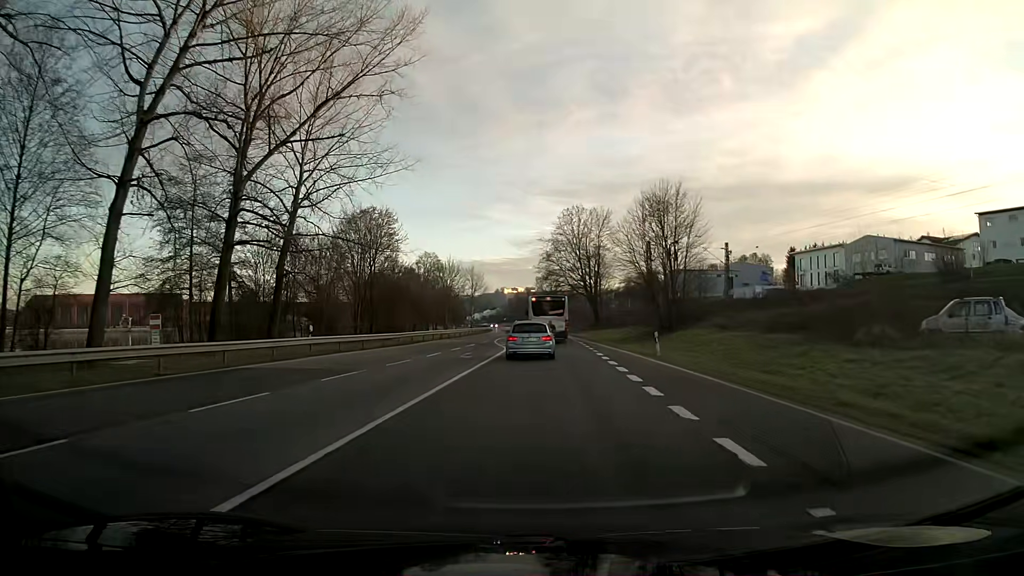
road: primary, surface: asphalt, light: Day
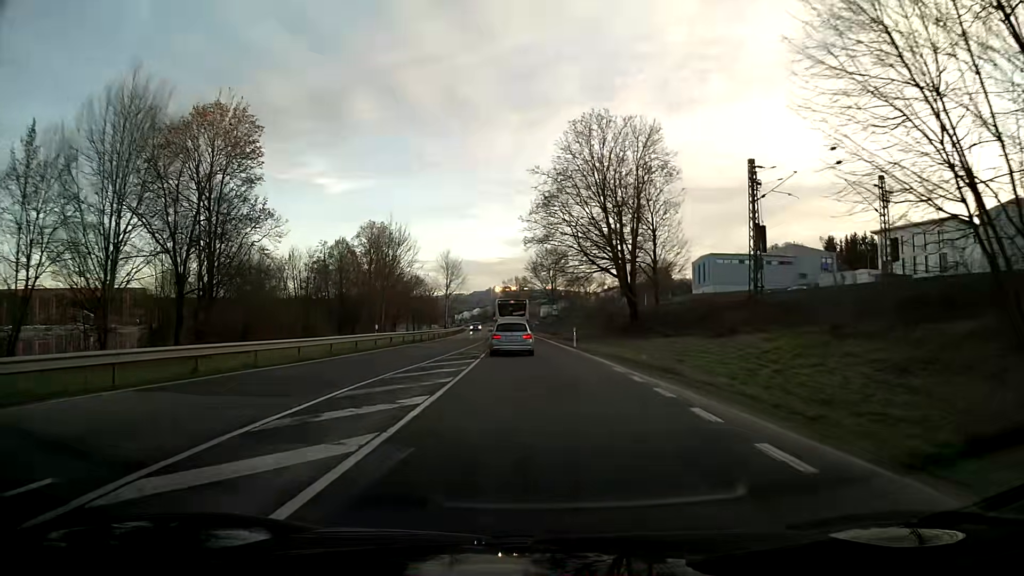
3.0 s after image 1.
(+0.3, +44.0) m; 0°
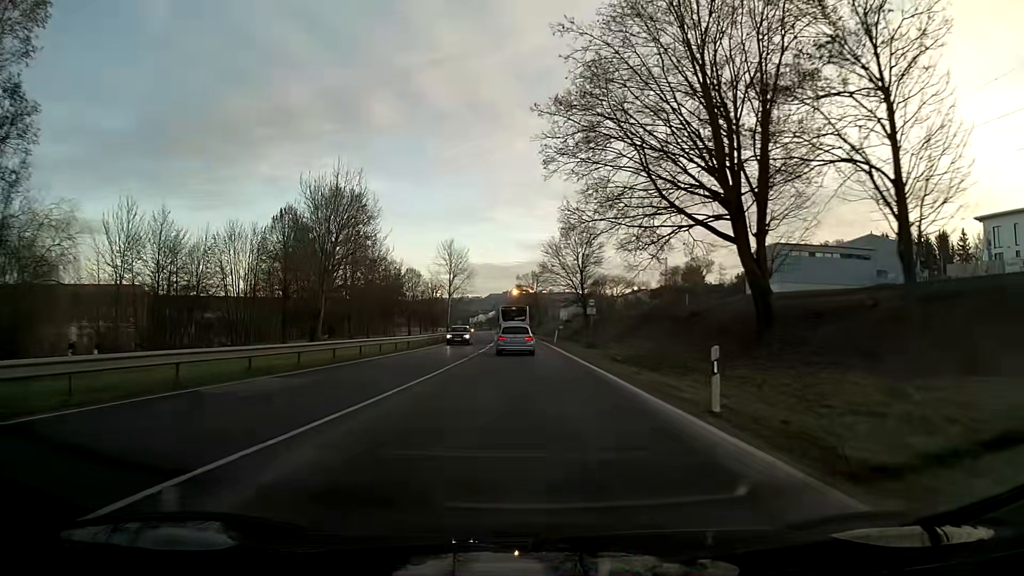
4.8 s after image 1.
(-0.3, +27.5) m; -2°
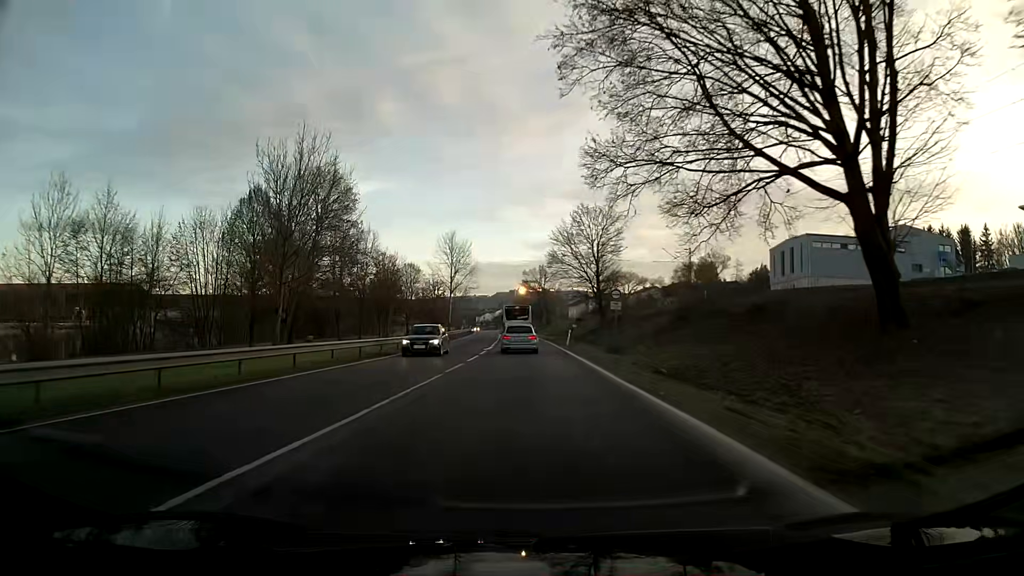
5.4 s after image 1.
(-0.1, +9.6) m; -1°
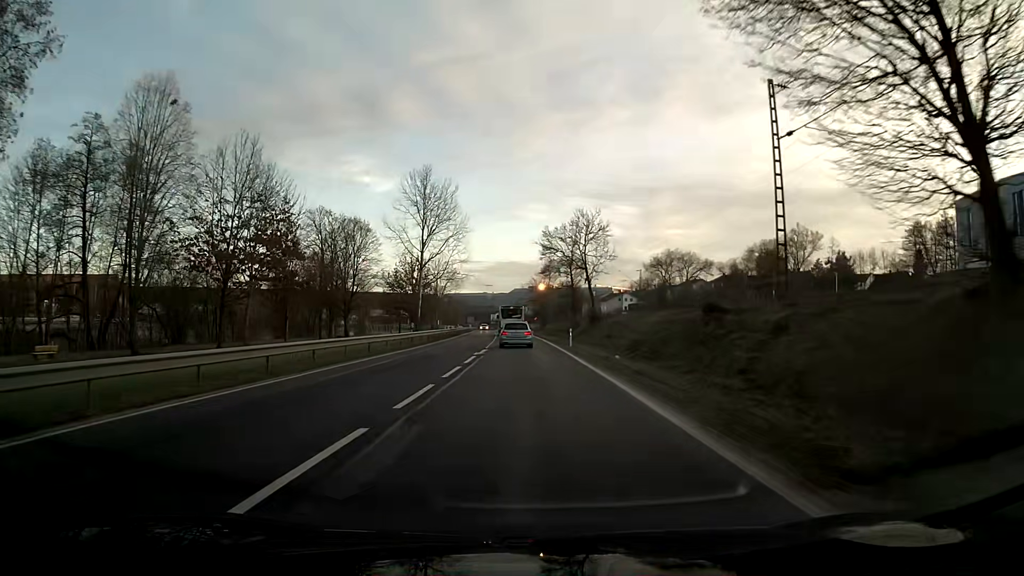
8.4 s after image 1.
(-0.4, +52.5) m; -1°
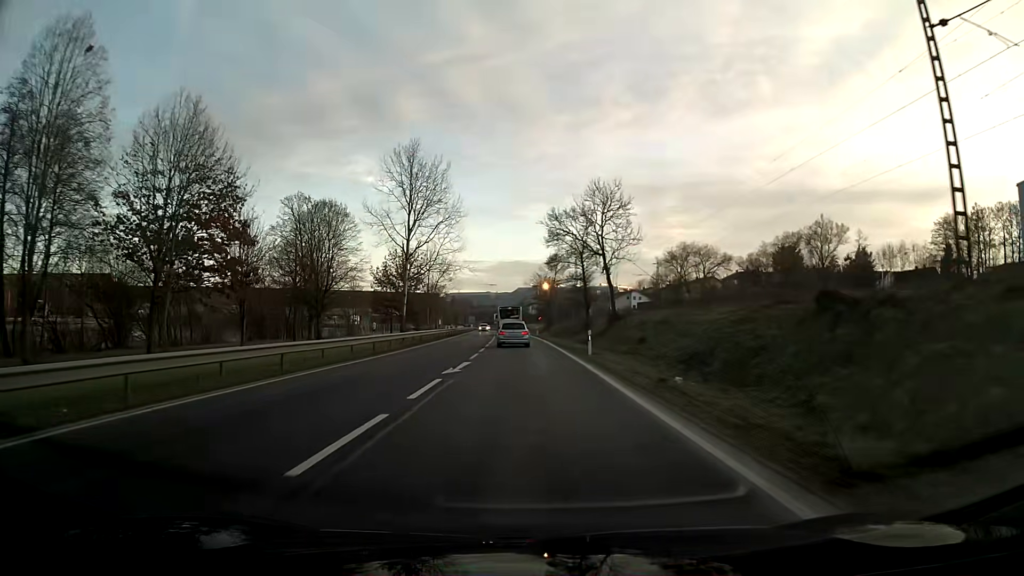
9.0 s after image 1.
(0.0, +10.9) m; 0°
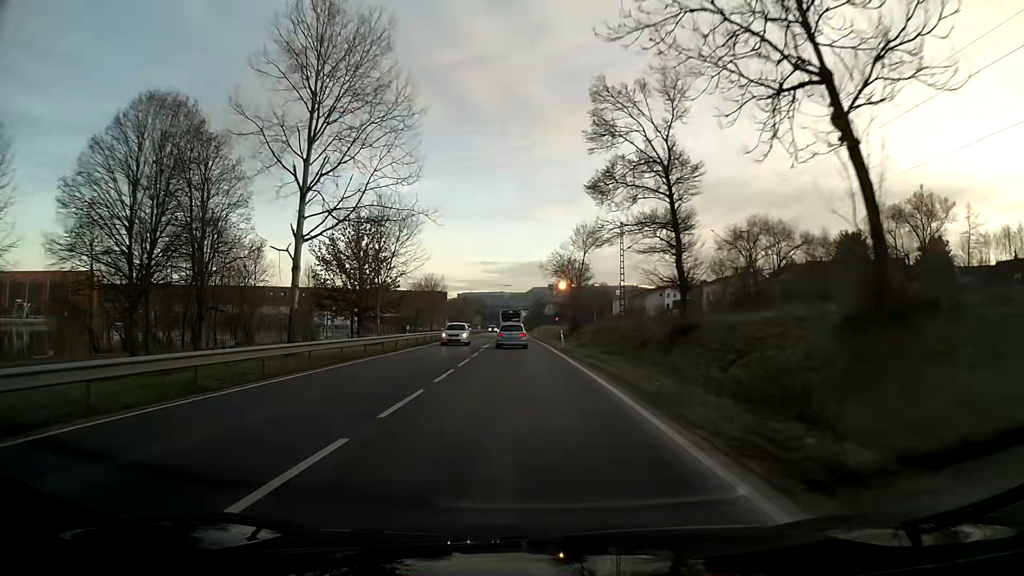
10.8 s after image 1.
(-0.4, +33.6) m; -1°
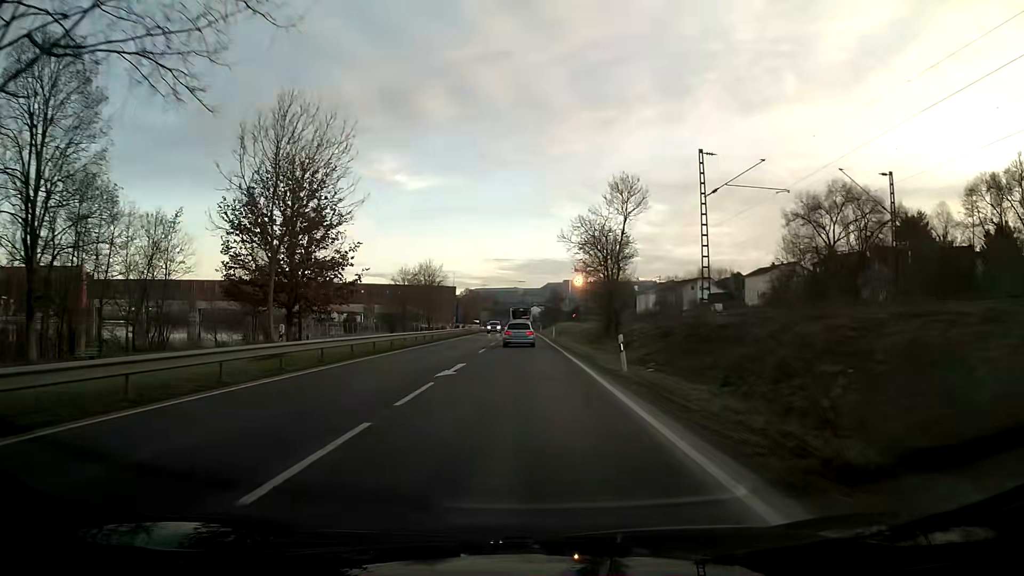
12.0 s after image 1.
(-0.2, +23.2) m; -1°
